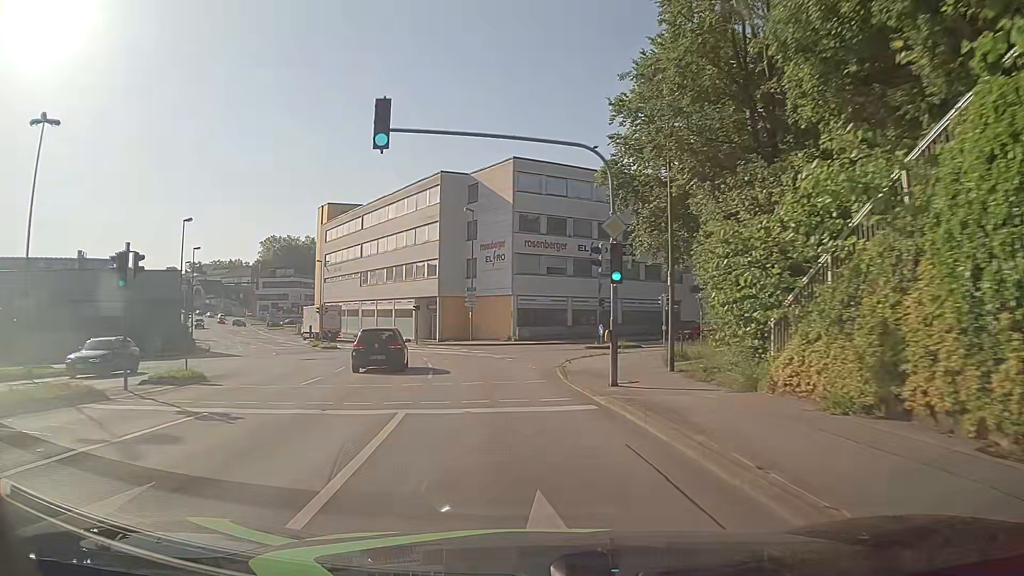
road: tertiary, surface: asphalt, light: Day
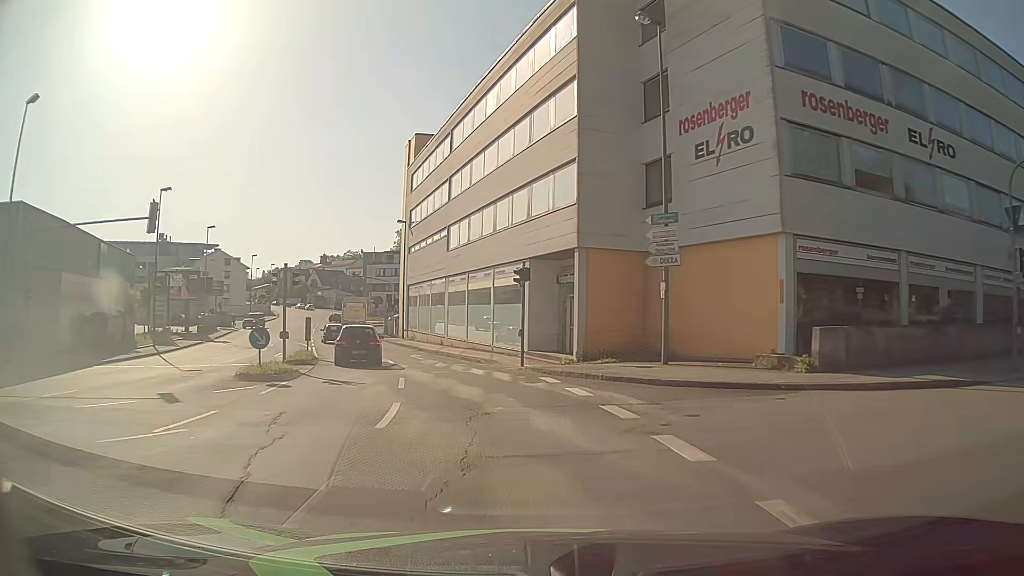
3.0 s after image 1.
(-3.5, +33.2) m; -13°
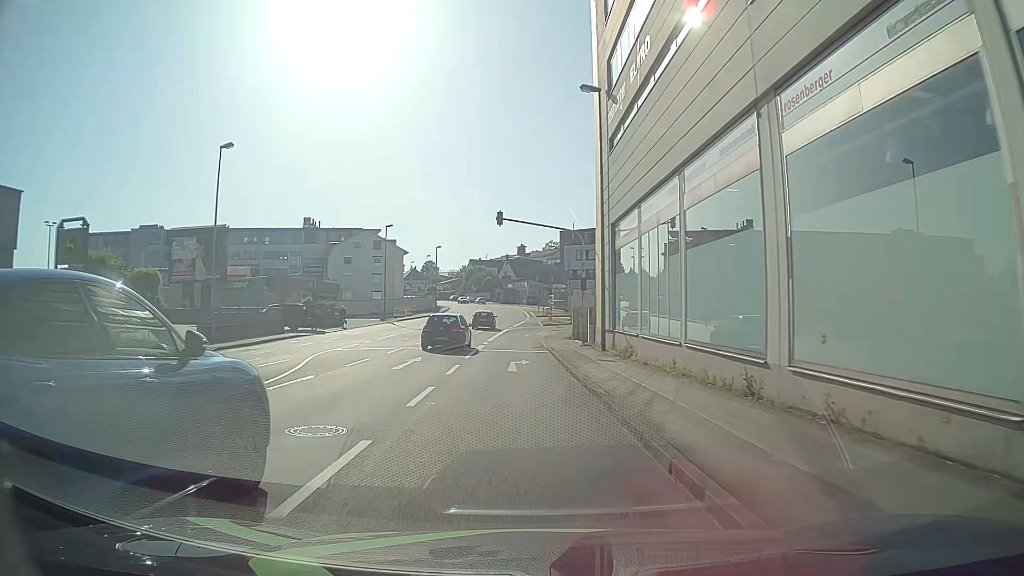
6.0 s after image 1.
(-5.8, +32.6) m; -19°
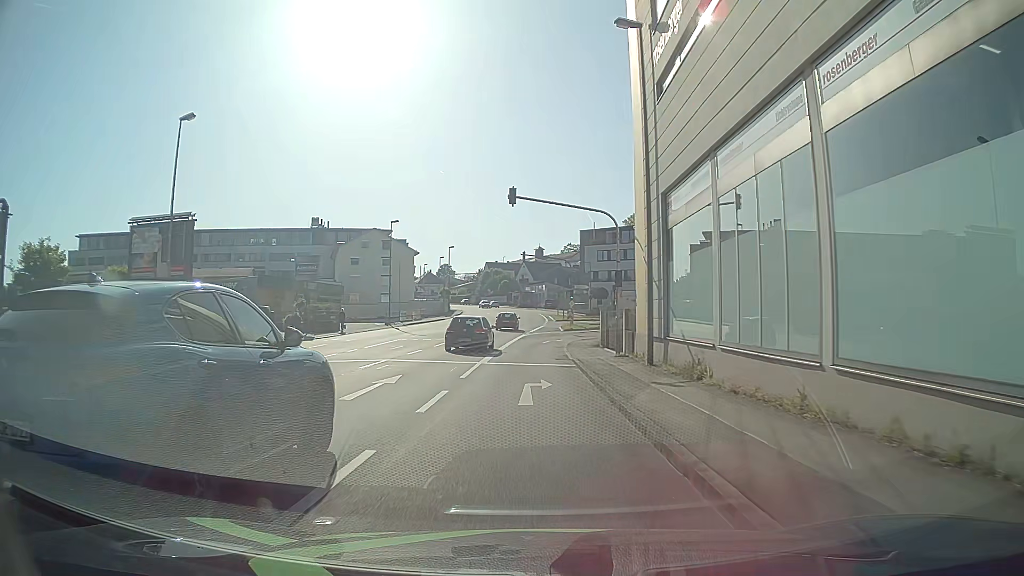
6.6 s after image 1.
(-0.1, +6.4) m; -2°
(0, +10) (0, +20) (0, +30) (+1, +40) (+4, +49) (+10, +58) (+15, +66) (+21, +74) (+27, +82) (+33, +91) m
